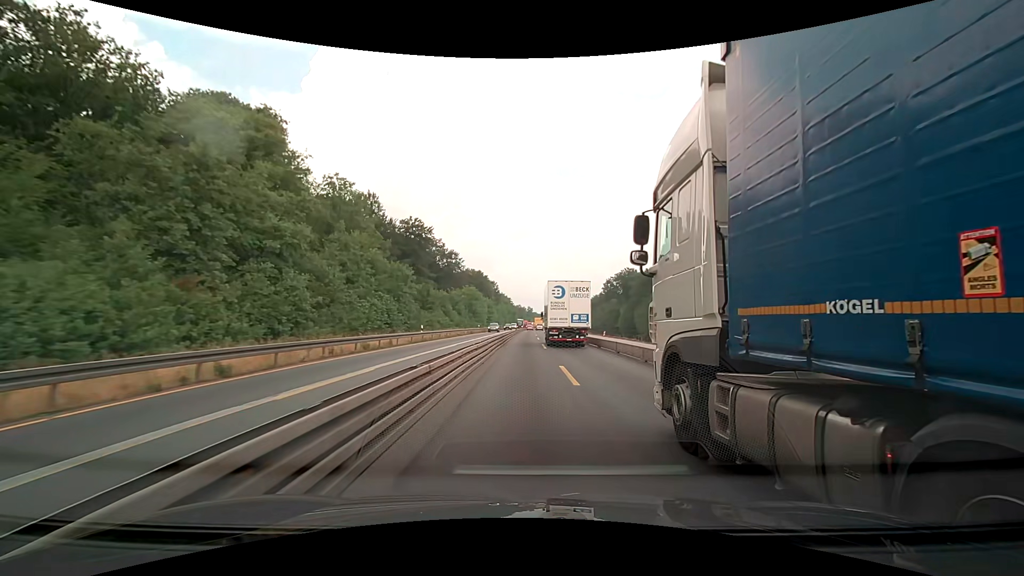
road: motorway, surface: concrete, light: Day
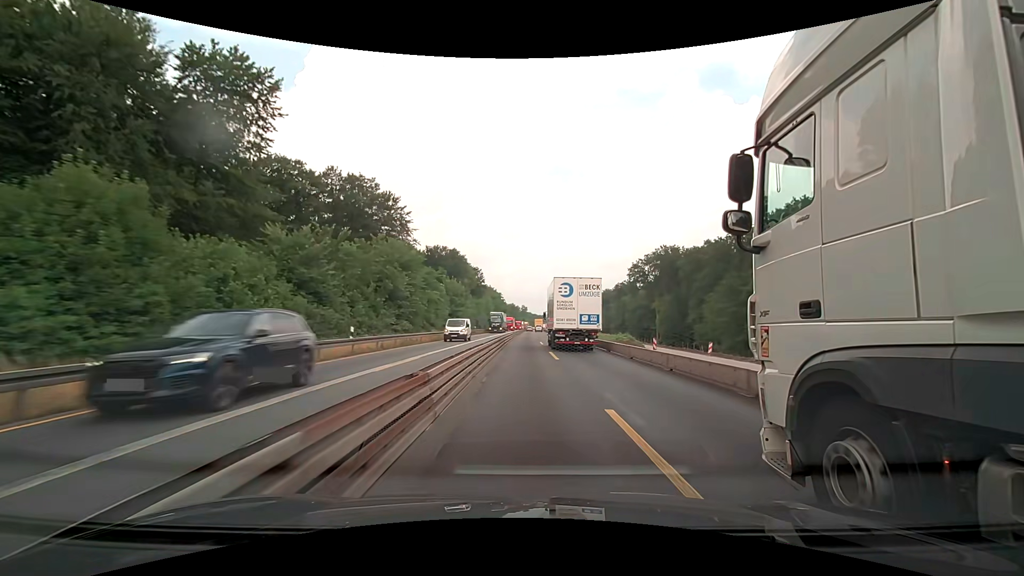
(+0.4, +63.1) m; +1°
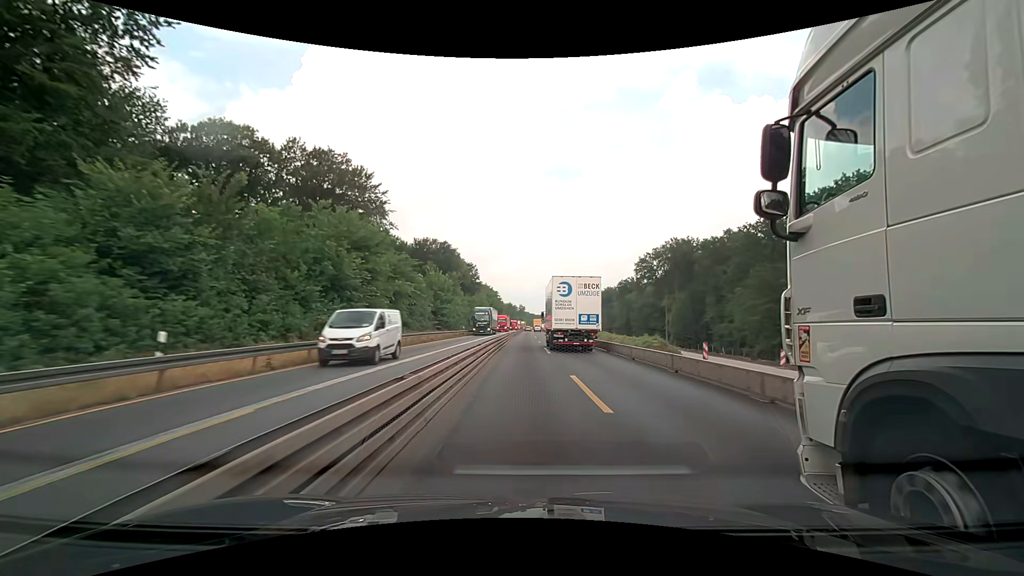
(0.0, +12.8) m; 0°
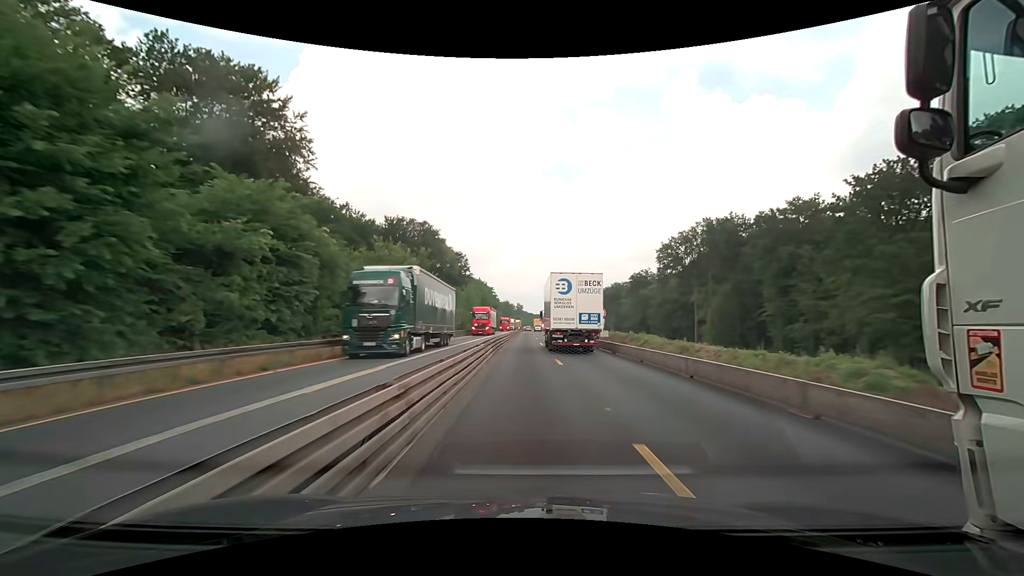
(+0.1, +25.7) m; 0°
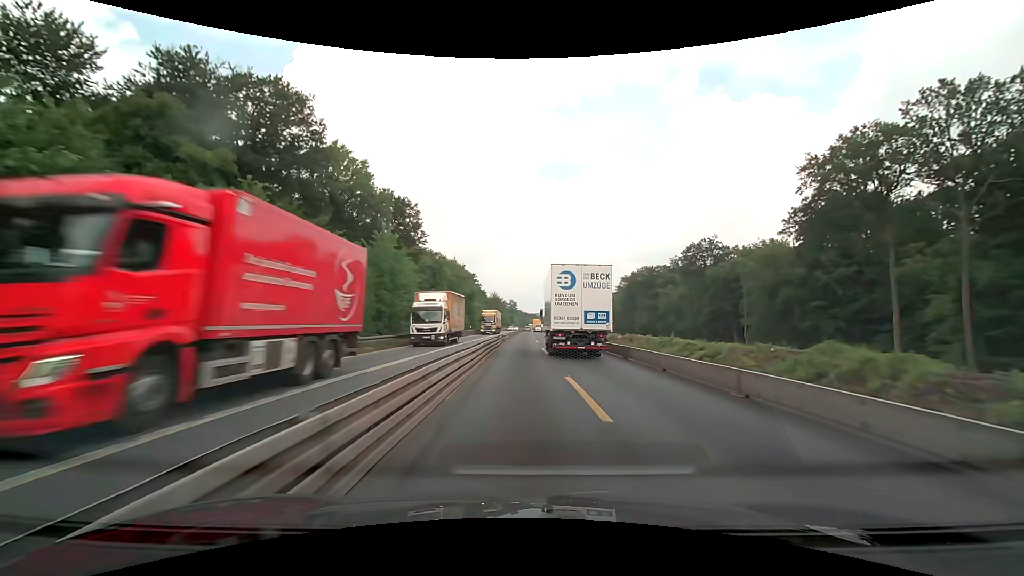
(+0.5, +64.1) m; +1°
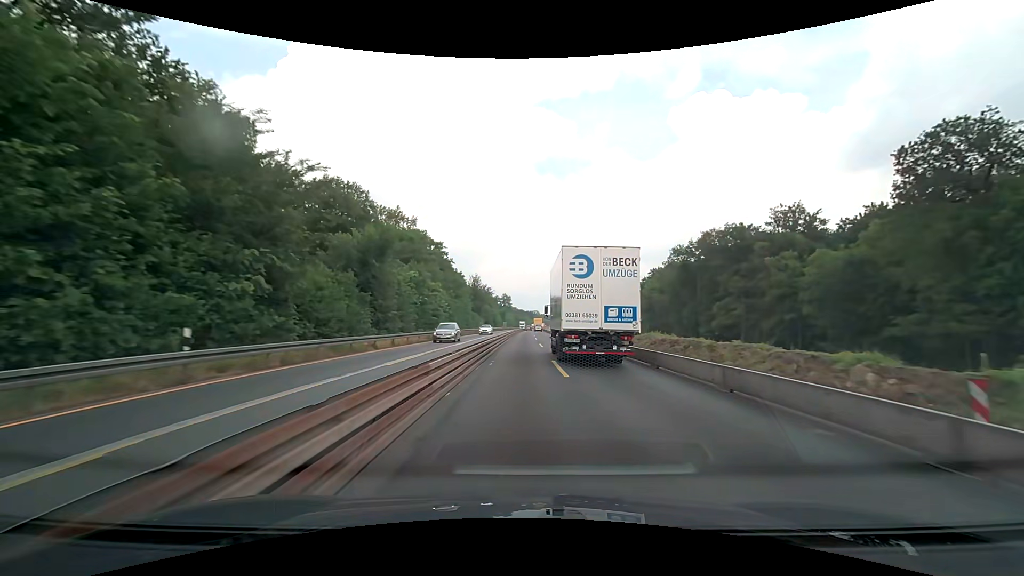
(+0.1, +65.7) m; 0°
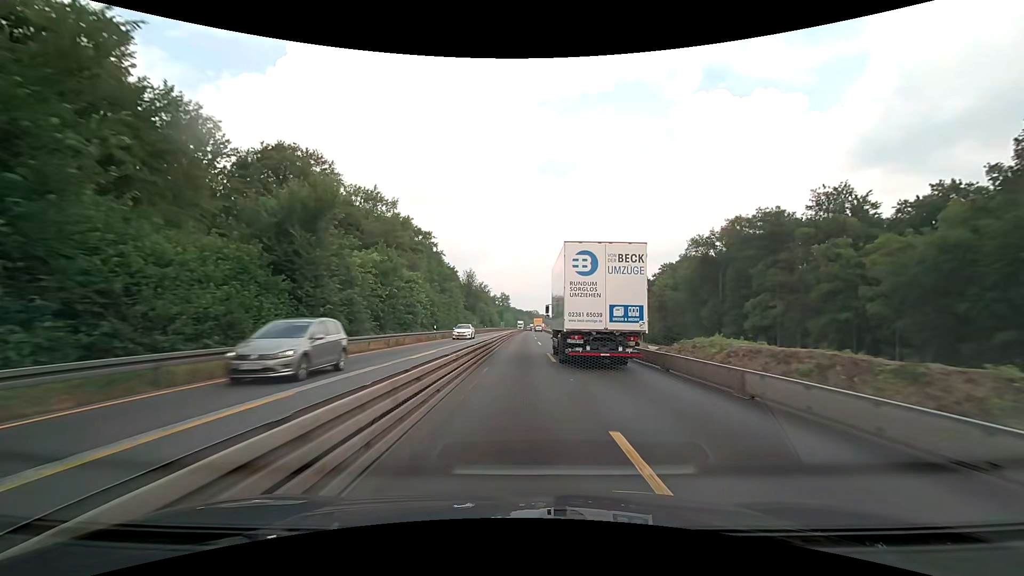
(0.0, +13.1) m; 0°
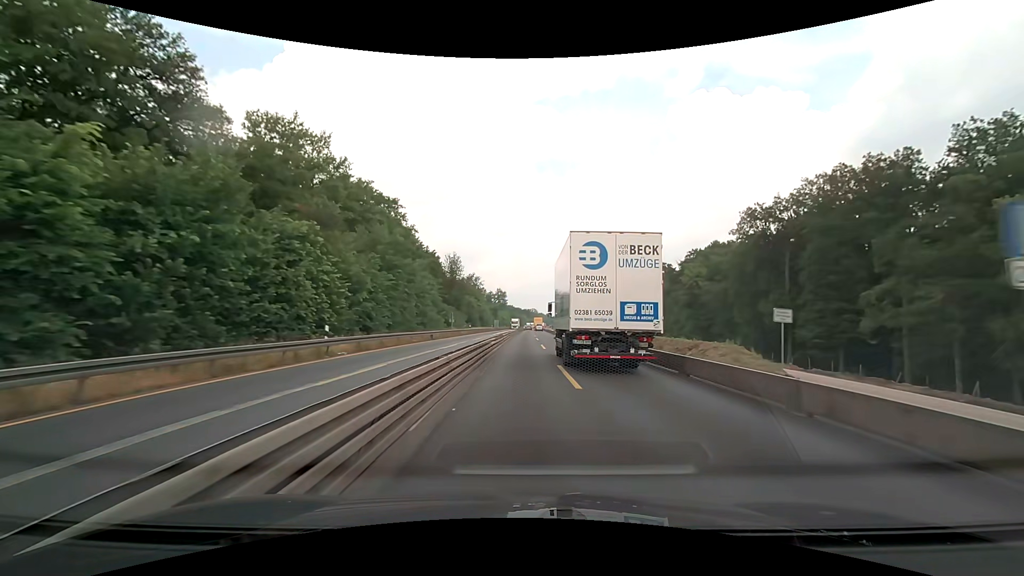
(+0.1, +26.0) m; 0°
(0, +10) (0, +20) (0, +30) (0, +40) (0, +50) (0, +60) (+1, +70) (+1, +80) (+1, +90) (+1, +100) m
